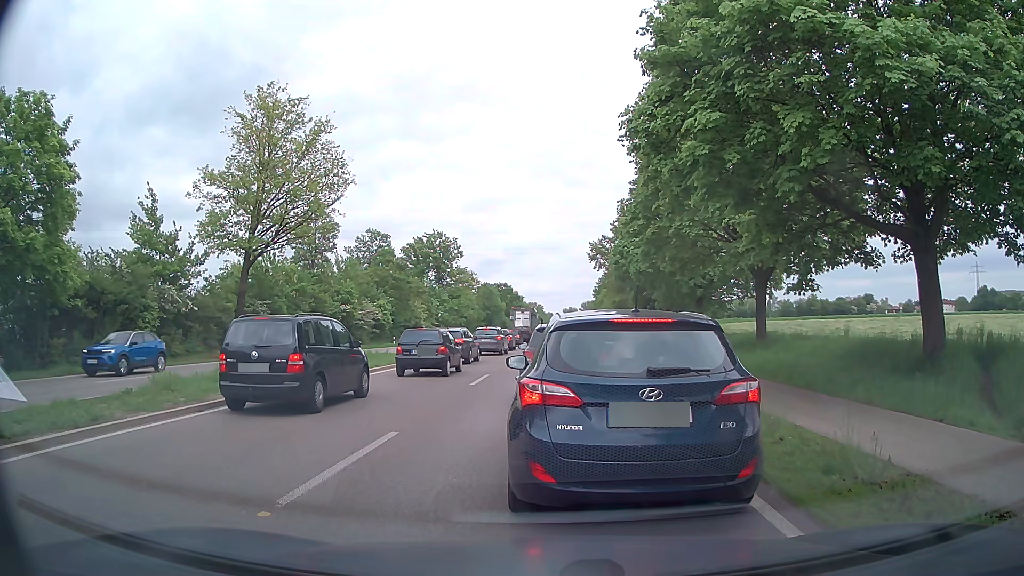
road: primary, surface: asphalt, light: Day
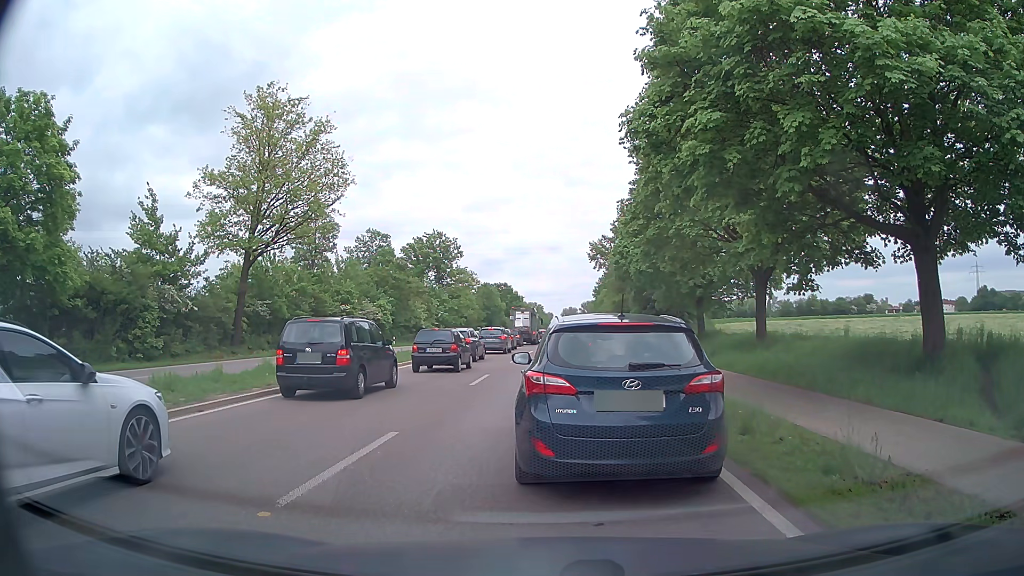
(0.0, 0.0) m; 0°
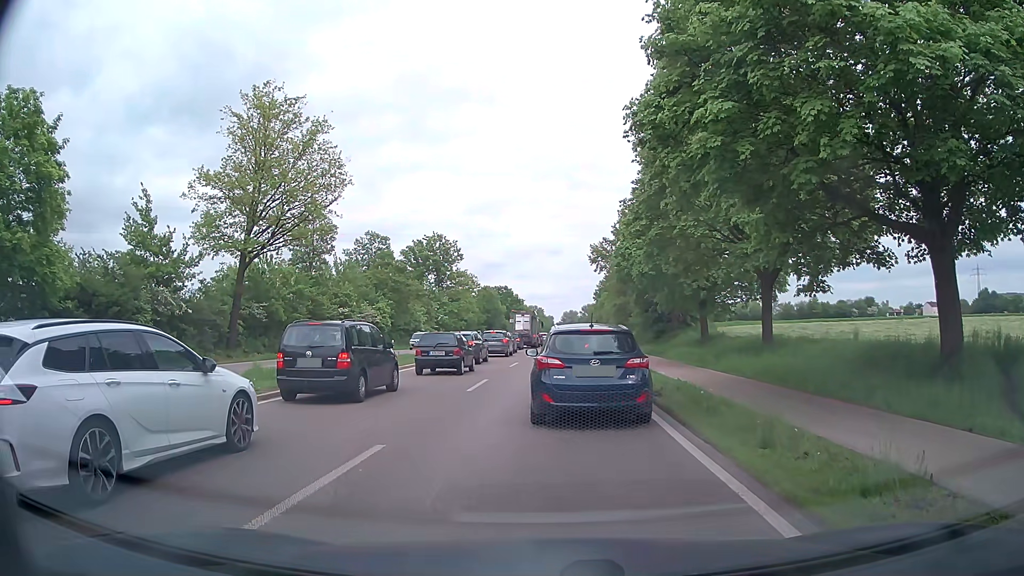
(0.0, +0.9) m; 0°
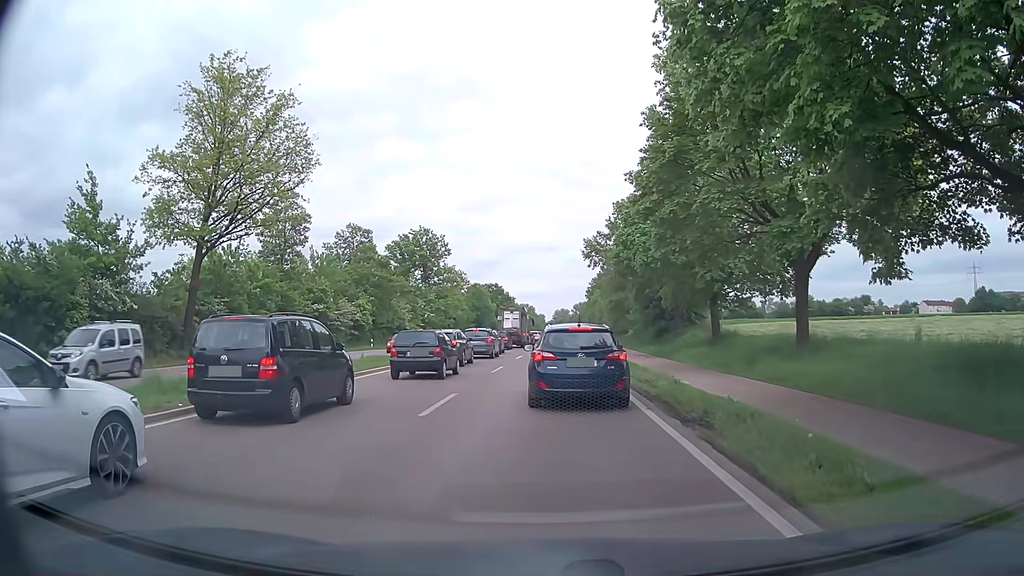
(-0.1, +5.3) m; +1°
